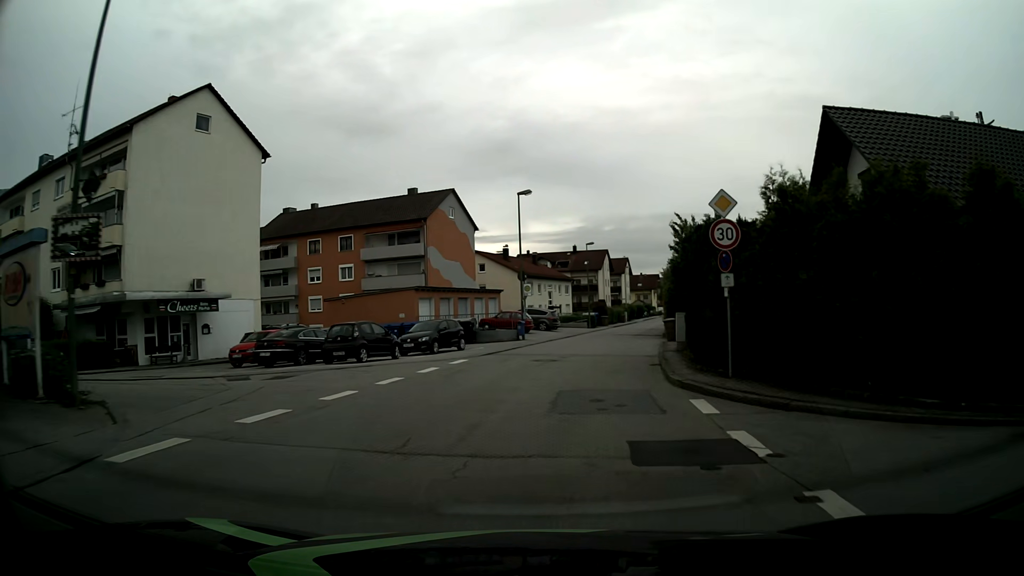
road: unclassified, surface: asphalt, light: Day
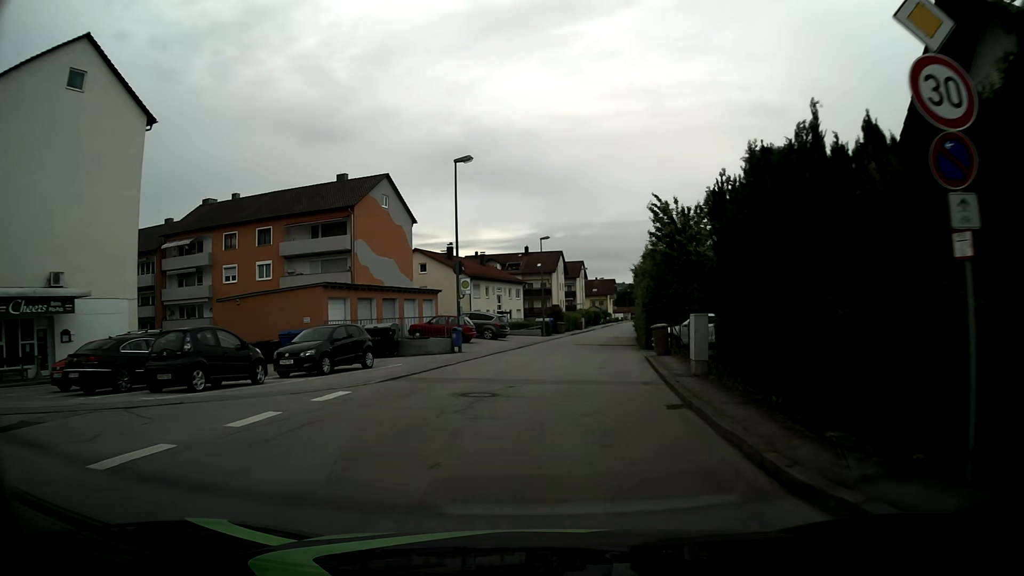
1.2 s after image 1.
(+0.4, +8.9) m; +4°
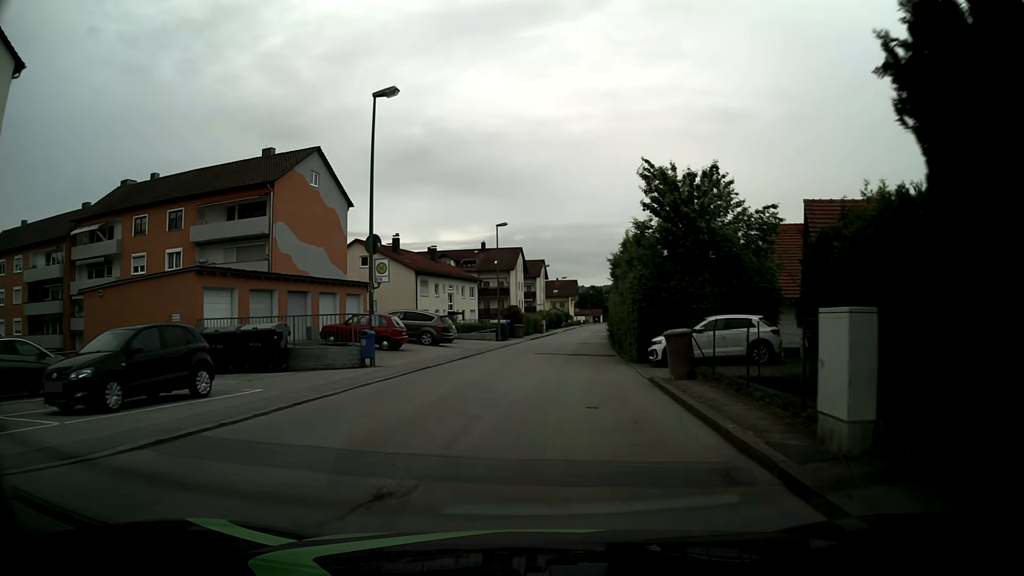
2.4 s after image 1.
(+0.3, +8.8) m; +4°
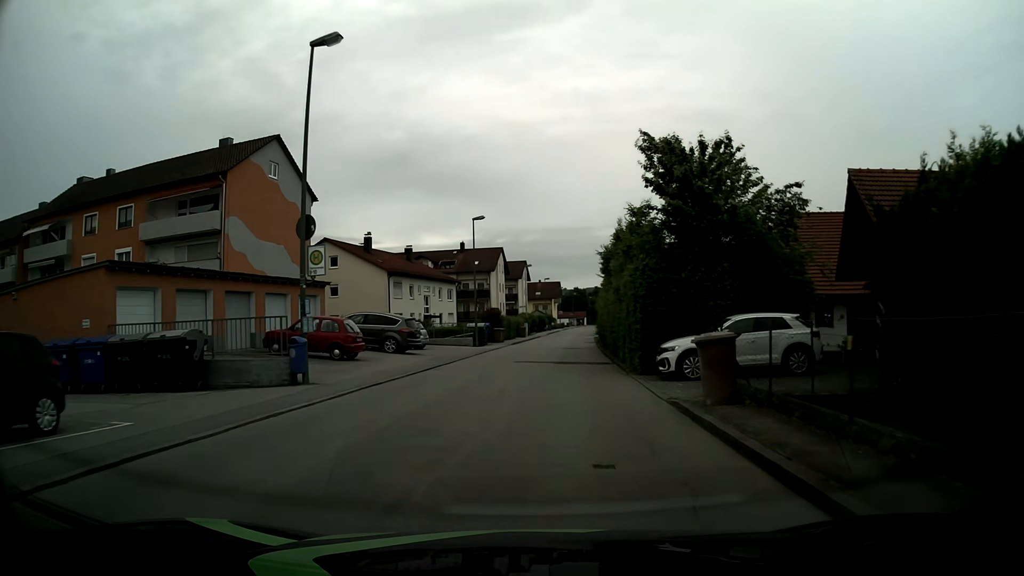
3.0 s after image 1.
(+0.1, +4.4) m; +2°
(0, +10) (0, +20) (+1, +30) (+2, +40) (+2, +50) (+3, +60) (+4, +70) (+5, +80) (+6, +90) (+7, +100) m
